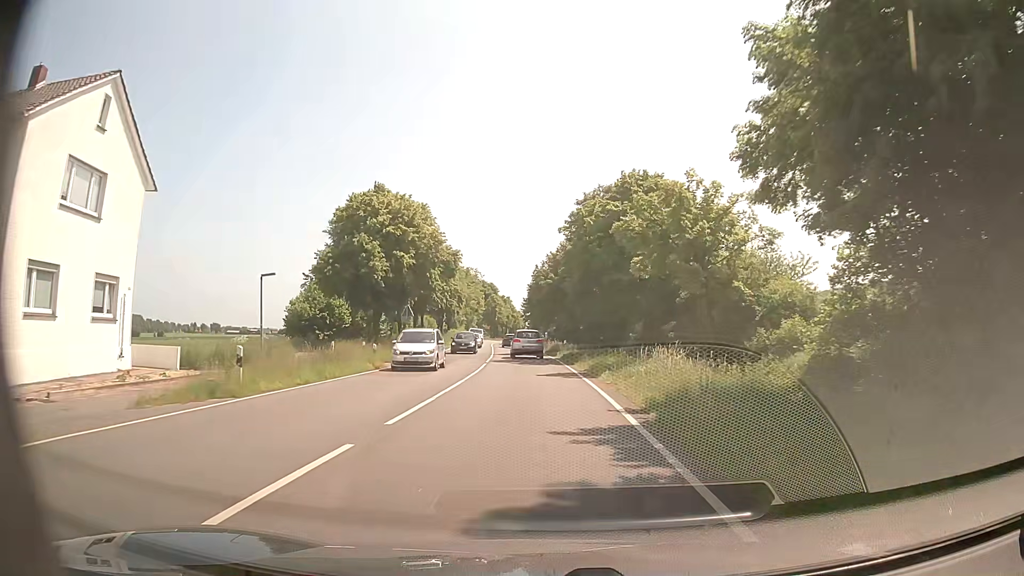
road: primary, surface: asphalt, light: Day
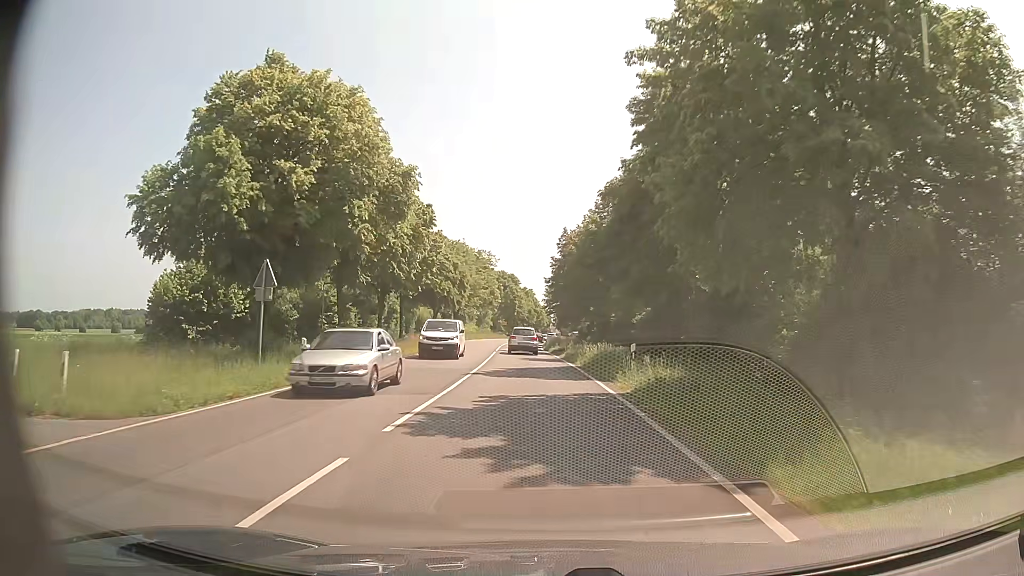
(-0.4, +25.0) m; -2°
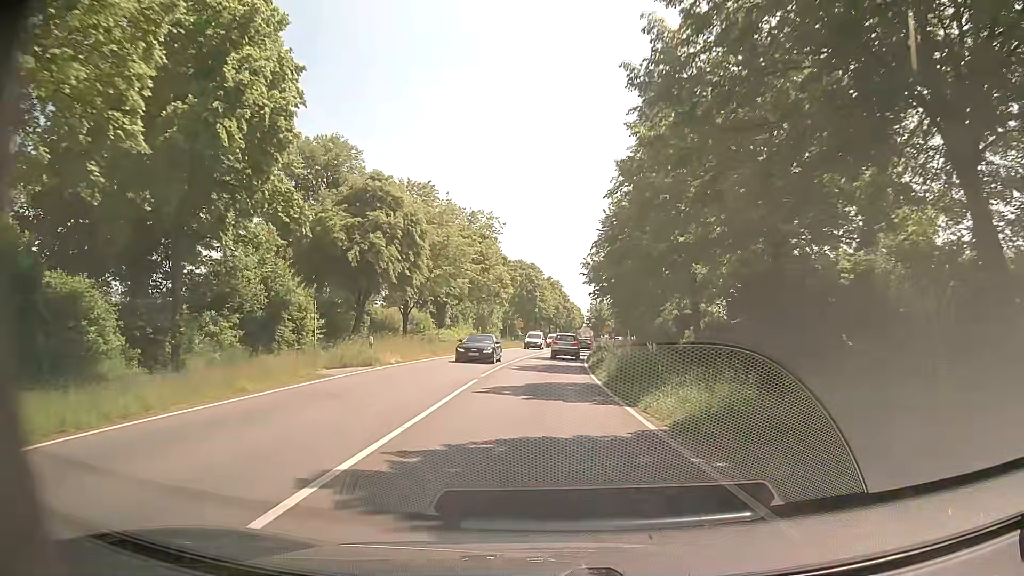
(-1.0, +40.7) m; -2°
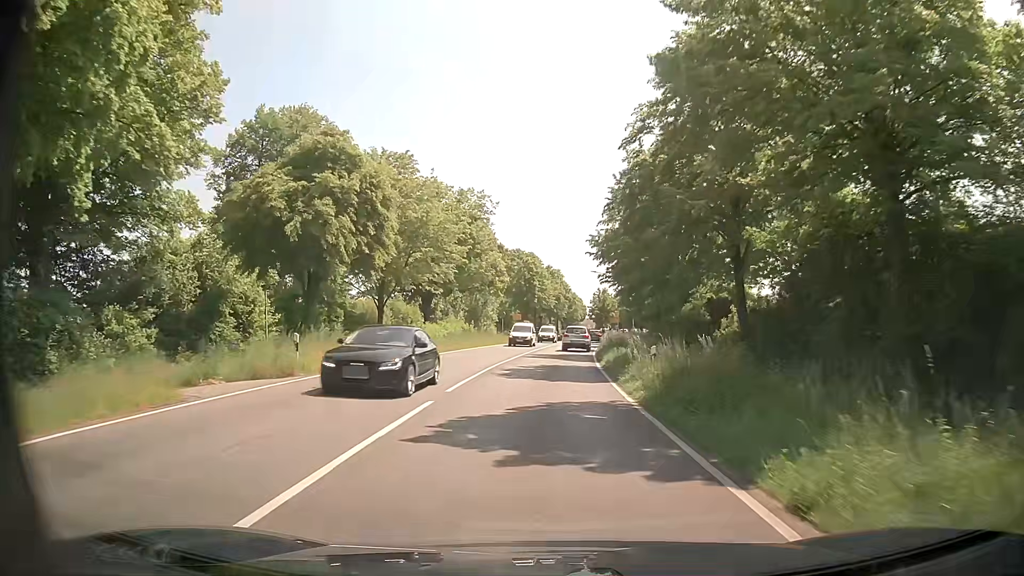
(0.0, +8.1) m; +1°
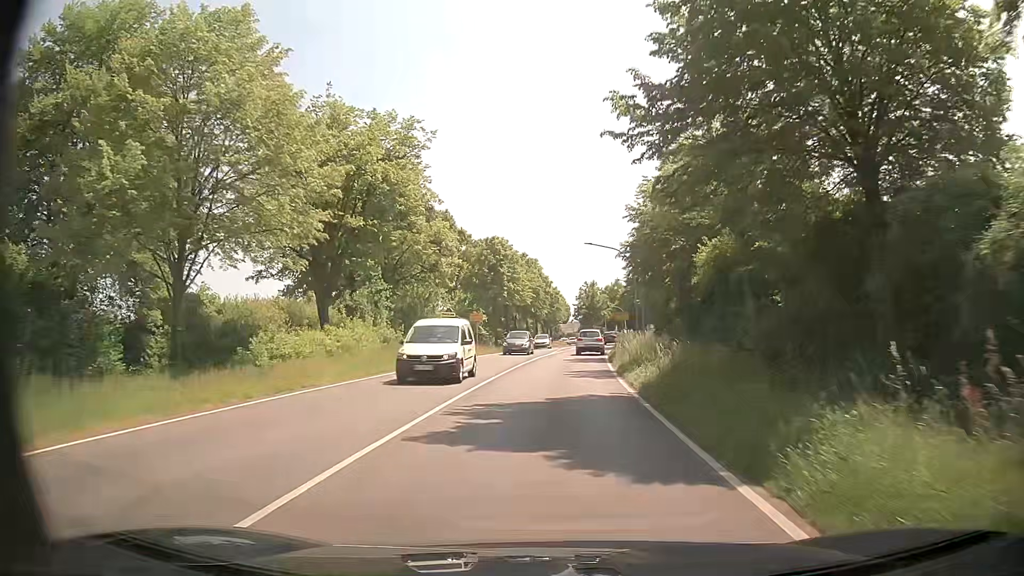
(0.0, +24.4) m; +1°
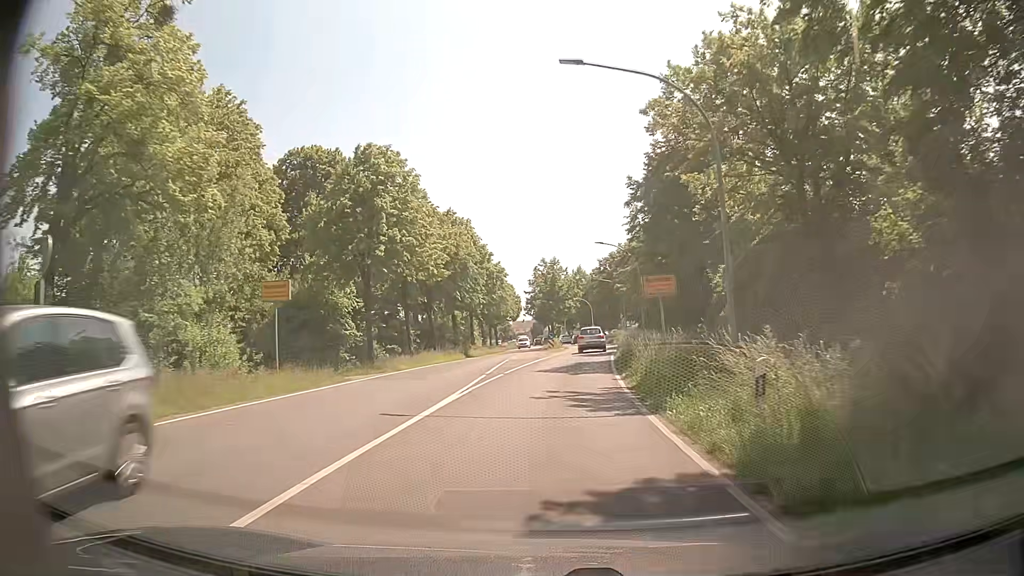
(+1.0, +32.1) m; +4°
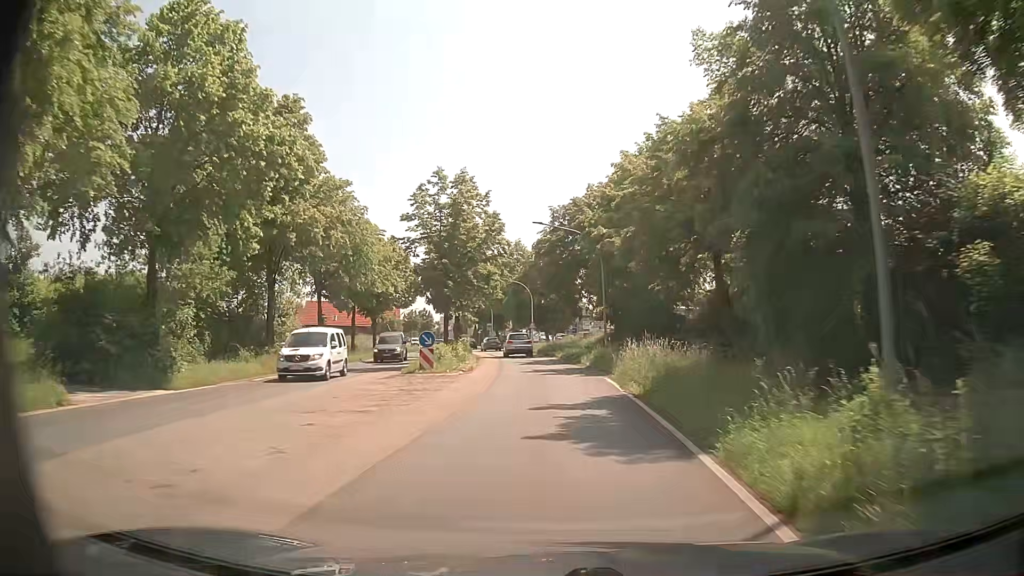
(+2.1, +39.5) m; +5°
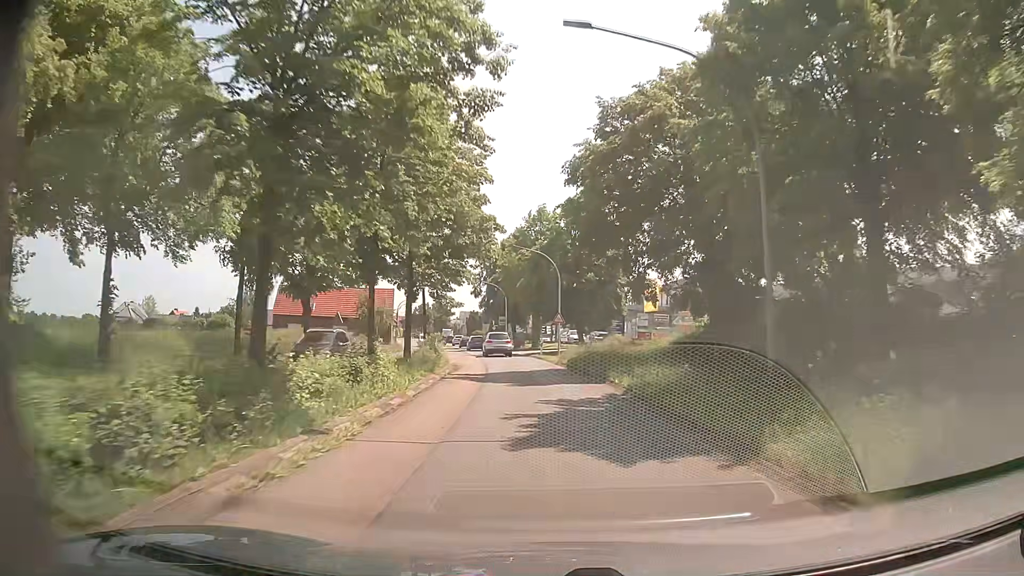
(-0.1, +23.9) m; -1°
(0, +10) (-1, +20) (-1, +30) (-2, +40) (-4, +50) (-5, +60) (-7, +70) (-9, +79) (-10, +89) (-12, +99) m
